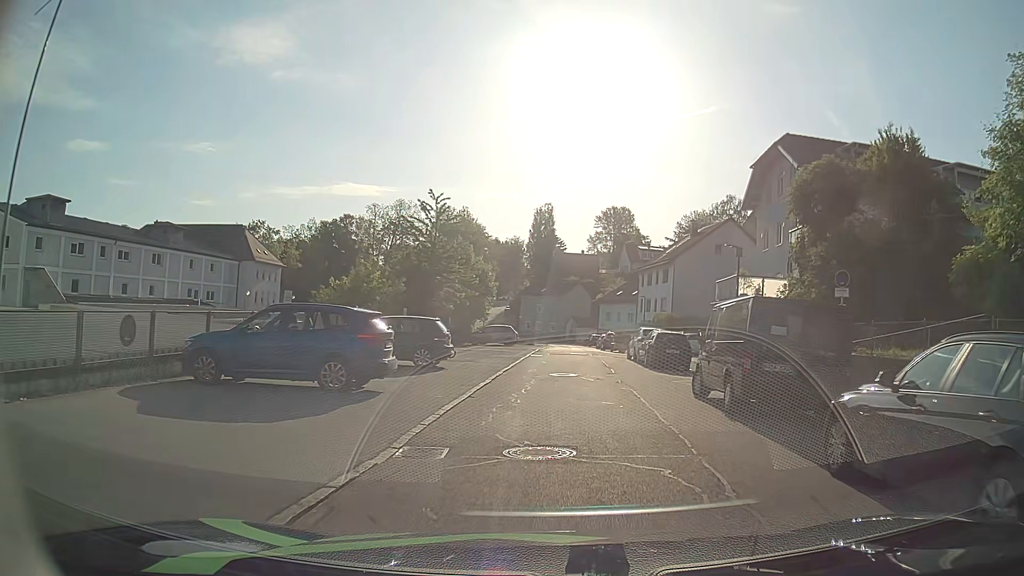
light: Day
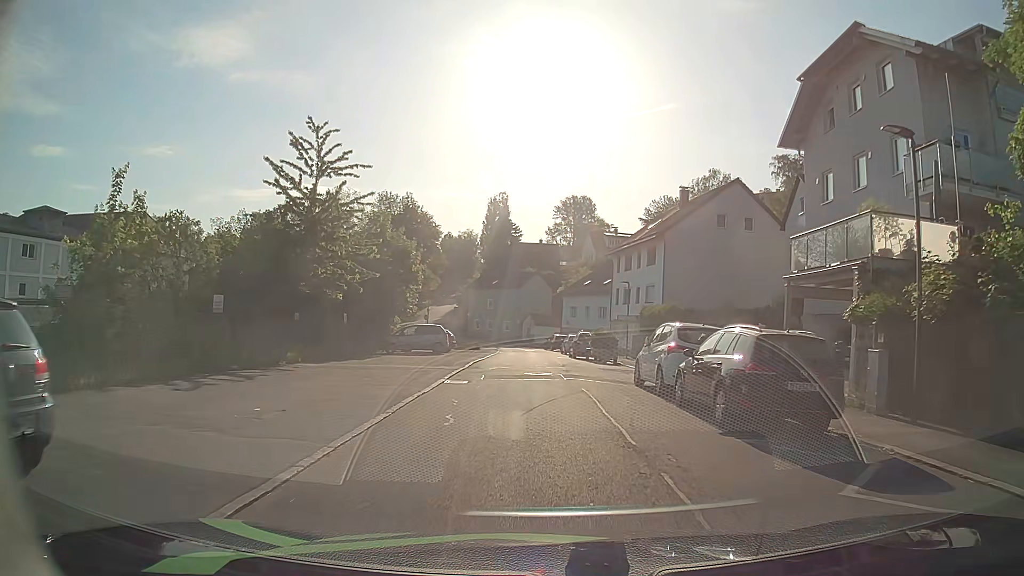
(+0.6, +16.4) m; +4°
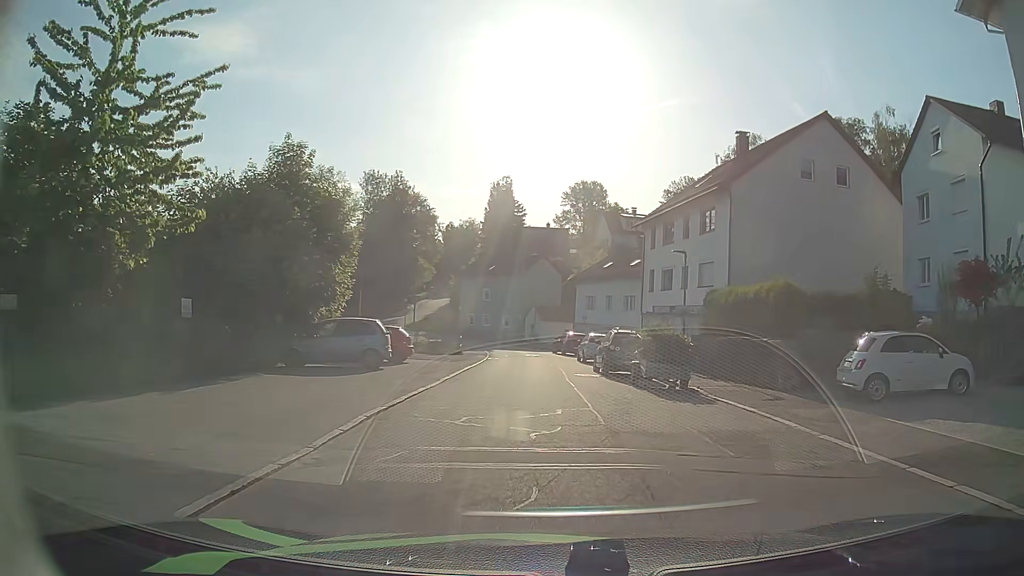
(-0.1, +15.8) m; -1°
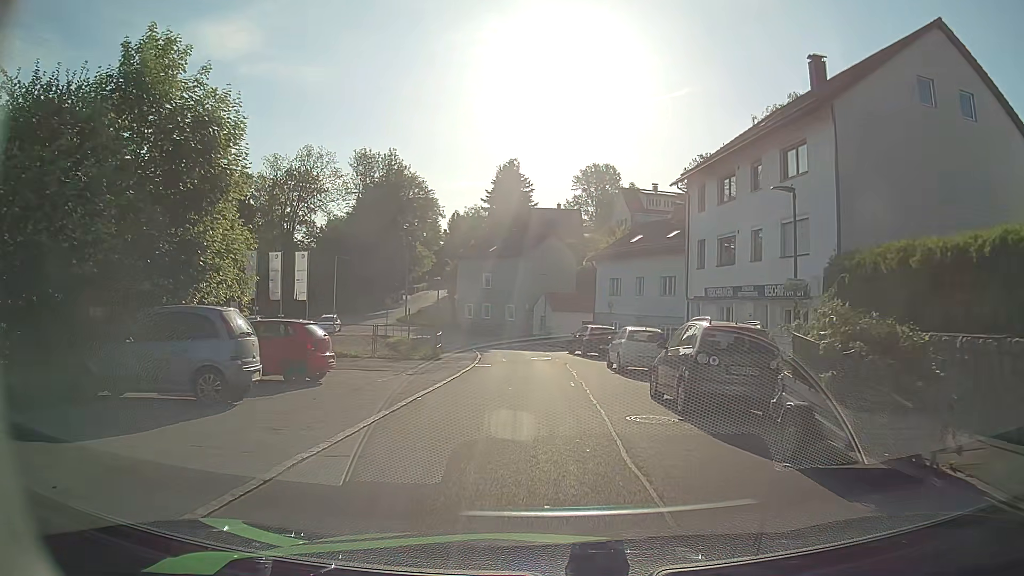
(0.0, +11.6) m; -1°
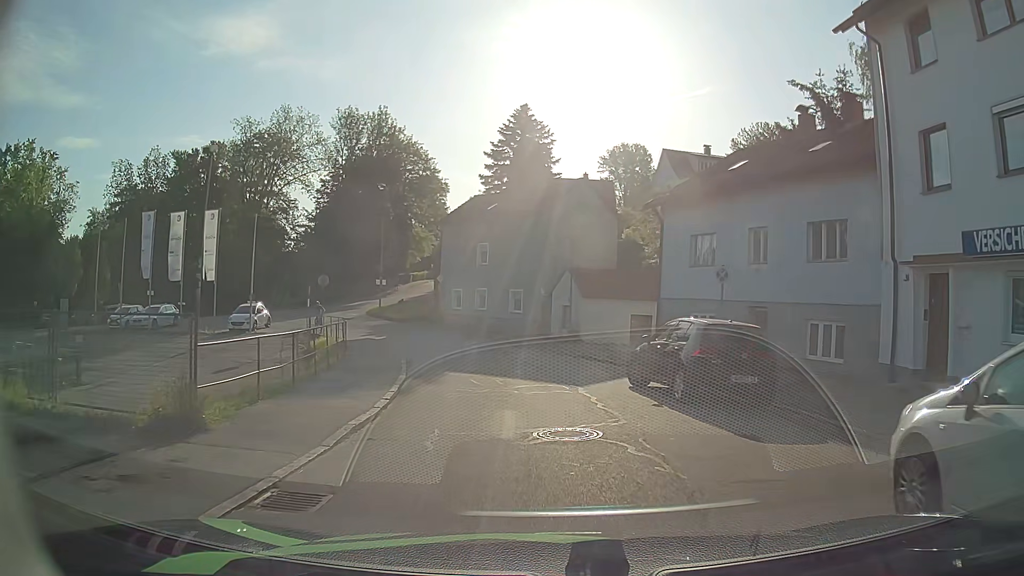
(+0.1, +19.8) m; 0°
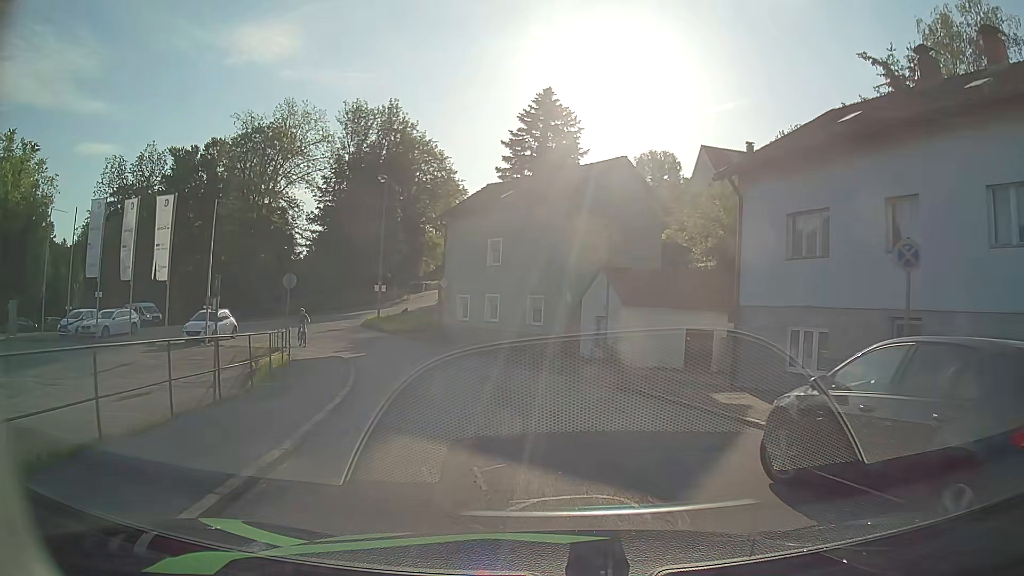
(-0.2, +7.7) m; -3°
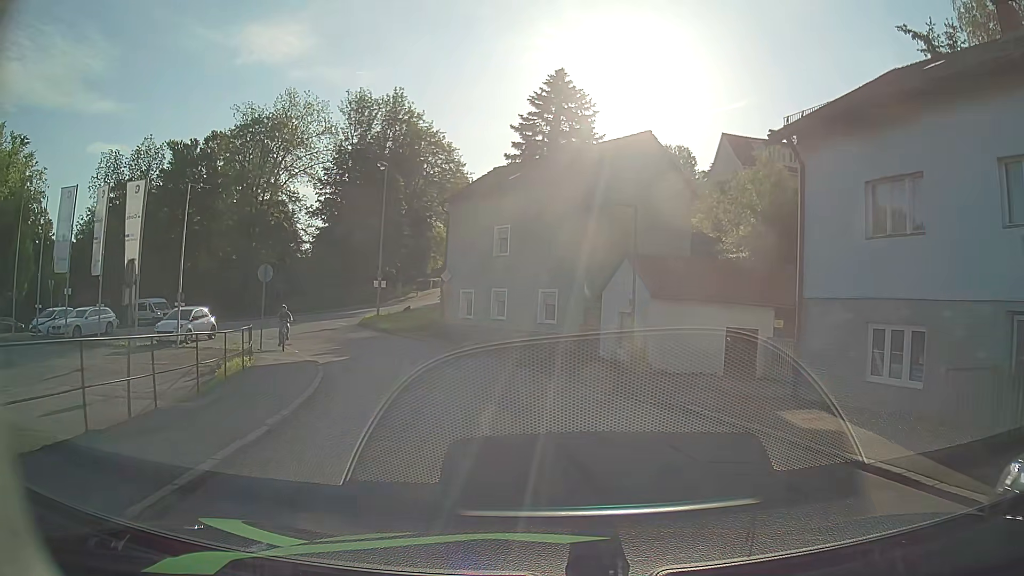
(0.0, +3.7) m; 0°
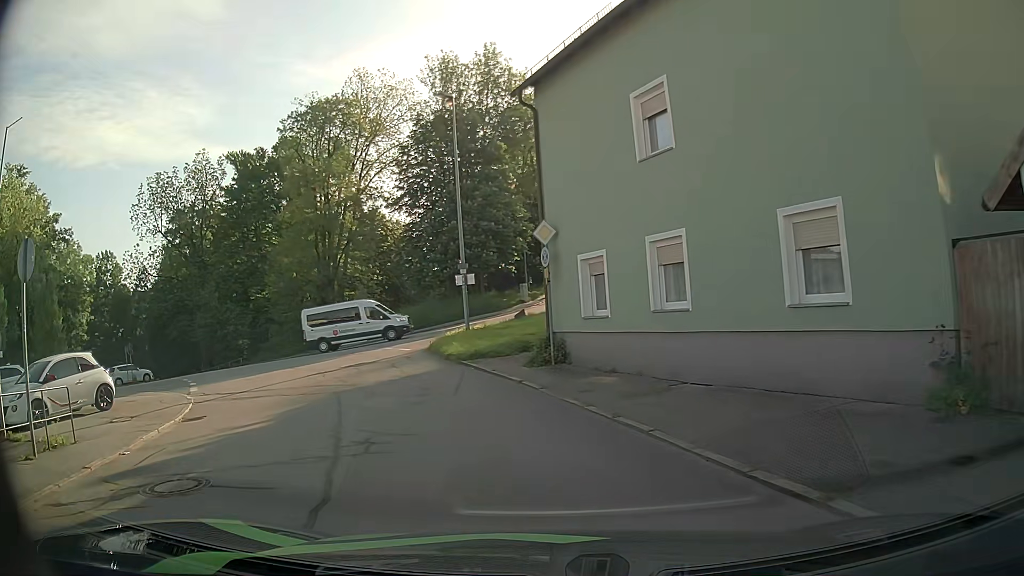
(-1.1, +16.8) m; -13°
(-1, +10) (-5, +19) (-9, +28) (-15, +36) (-22, +44) (-29, +50) (-37, +56) (-45, +62) (-54, +67) (-63, +72) m
